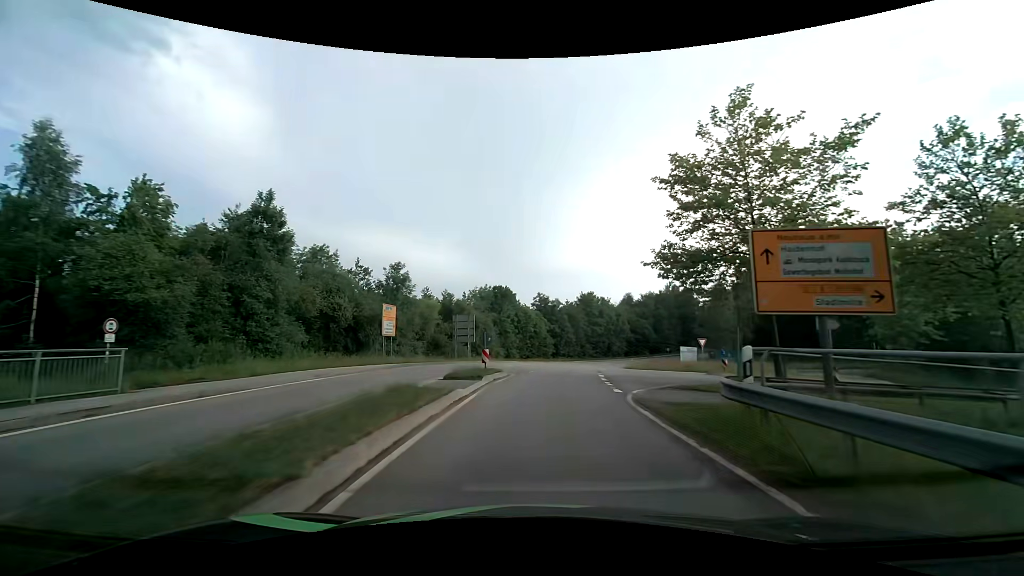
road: primary_link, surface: asphalt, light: Day
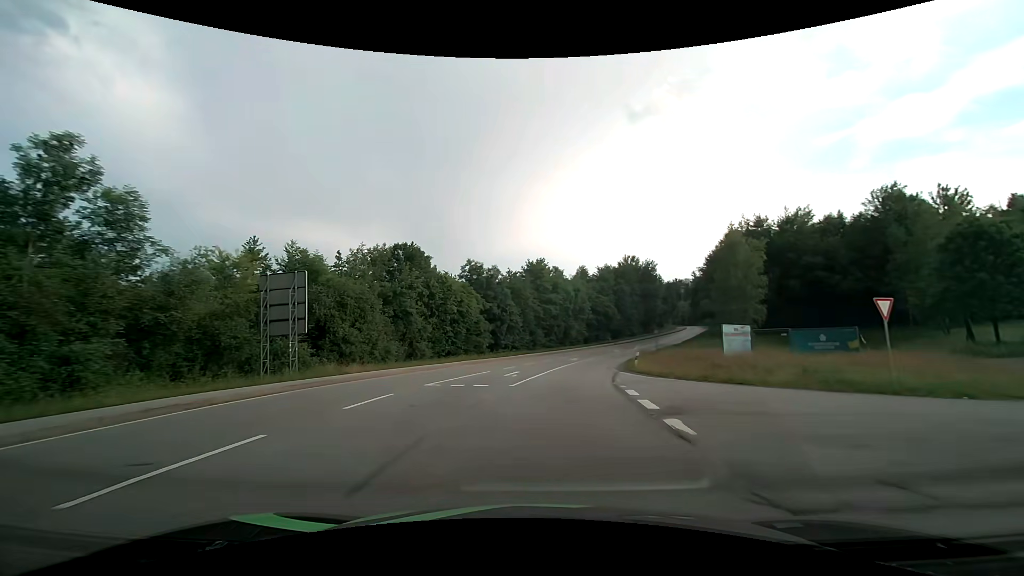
(+1.5, +29.0) m; +7°
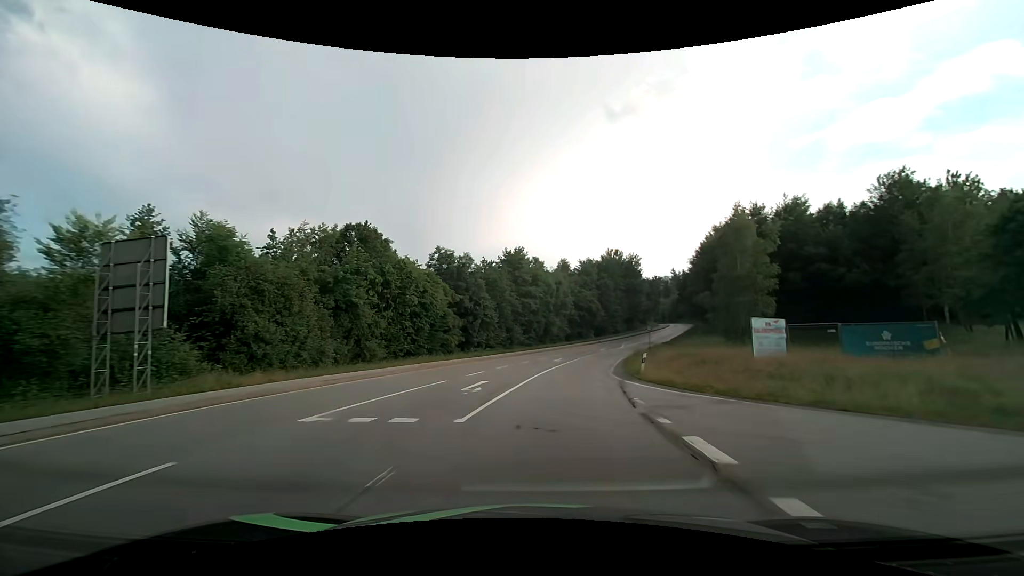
(+0.1, +7.6) m; +2°
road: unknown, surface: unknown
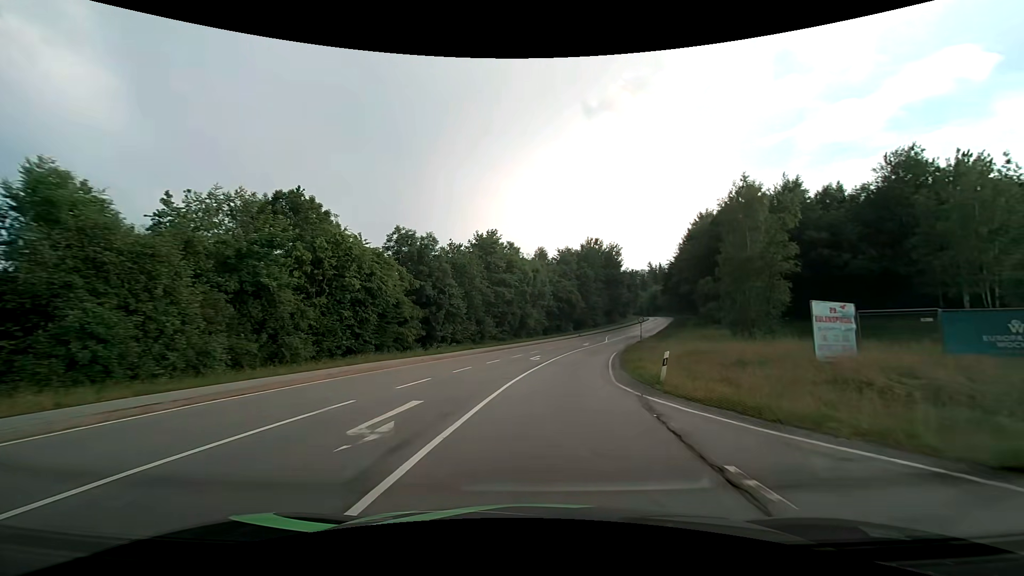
(+0.2, +7.7) m; +3°
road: secondary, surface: asphalt
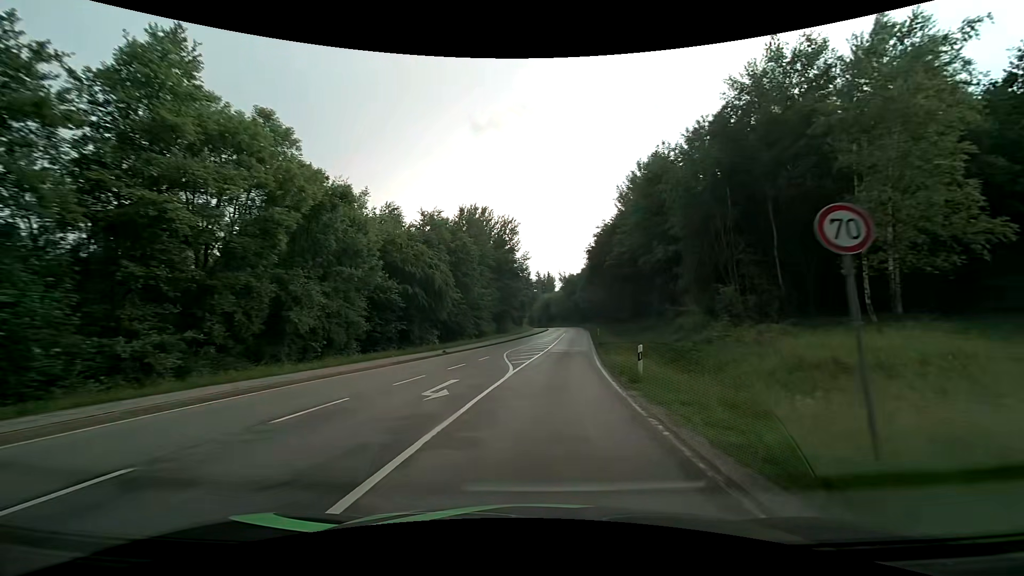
(+4.7, +40.9) m; +13°
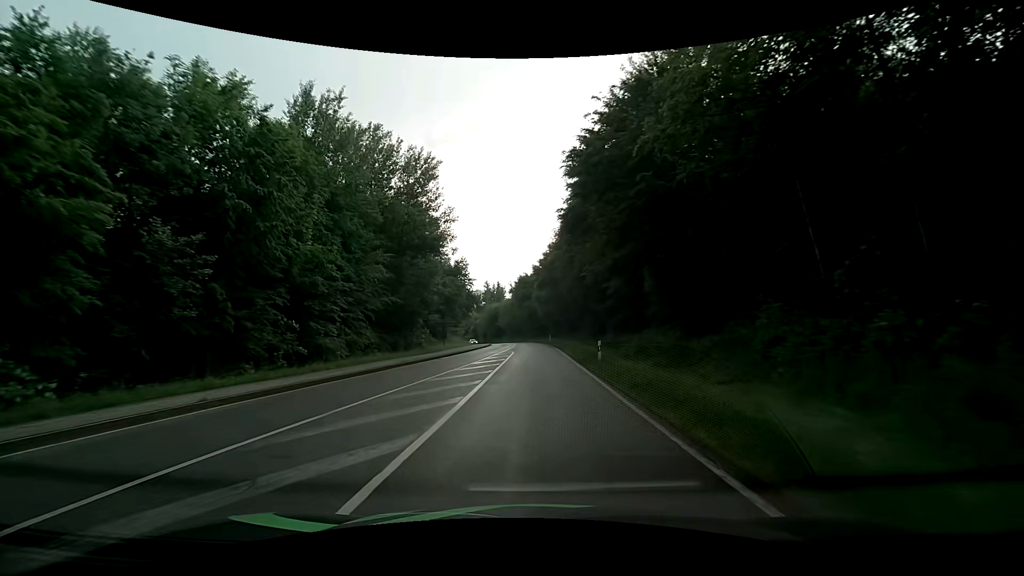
(+2.4, +35.4) m; +6°
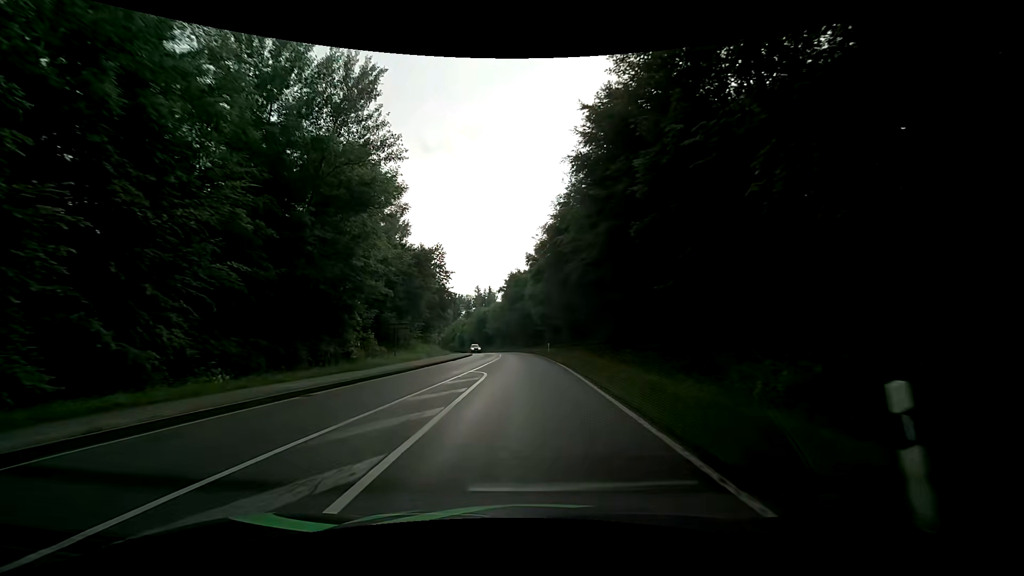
(+0.2, +18.1) m; +1°
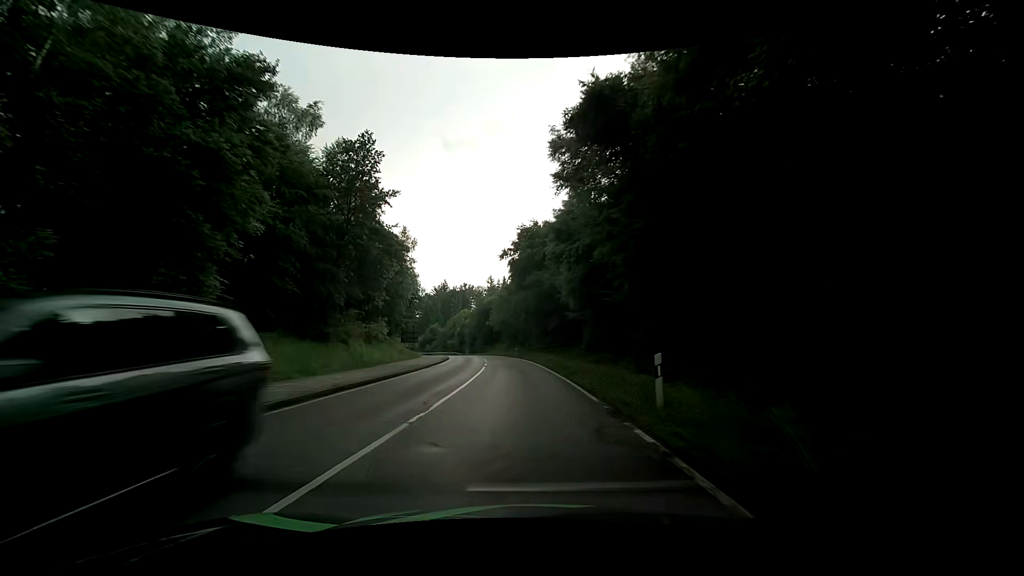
(-0.2, +36.8) m; -2°
(0, +10) (0, +20) (-1, +30) (-2, +40) (-3, +50) (-4, +60) (-6, +70) (-8, +79) (-10, +89) (-13, +99) m
